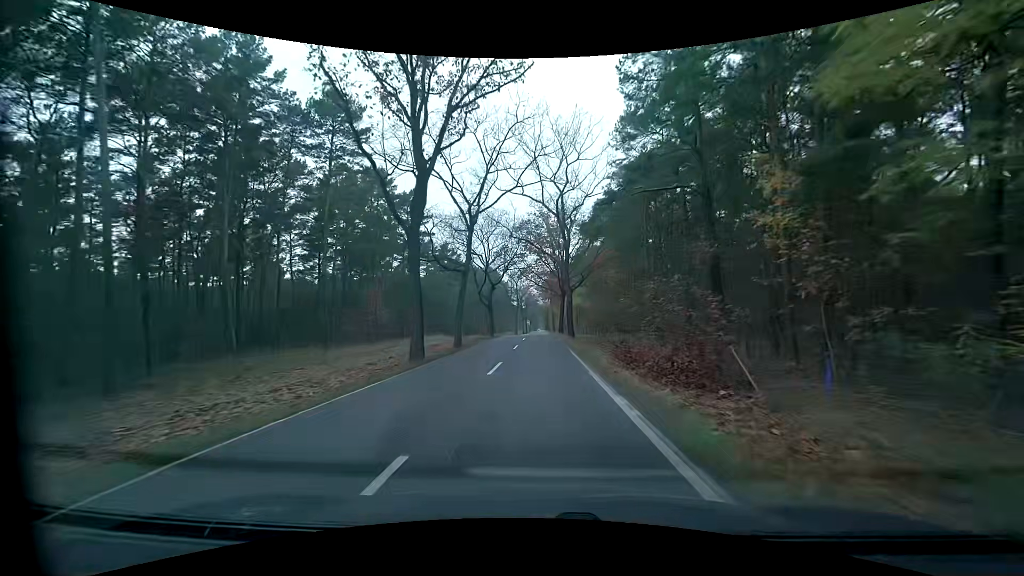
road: tertiary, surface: asphalt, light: Day
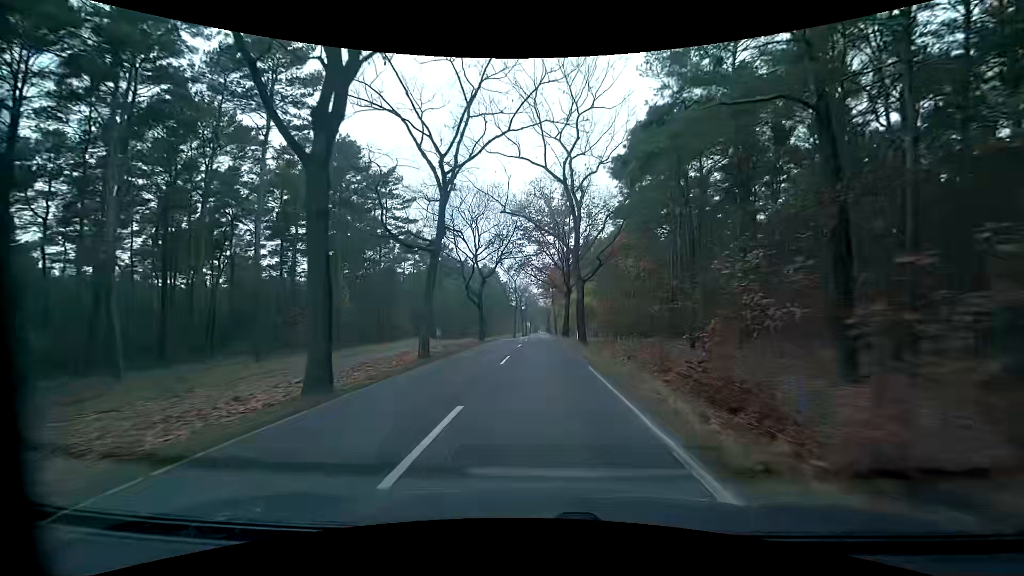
(0.0, +9.1) m; 0°
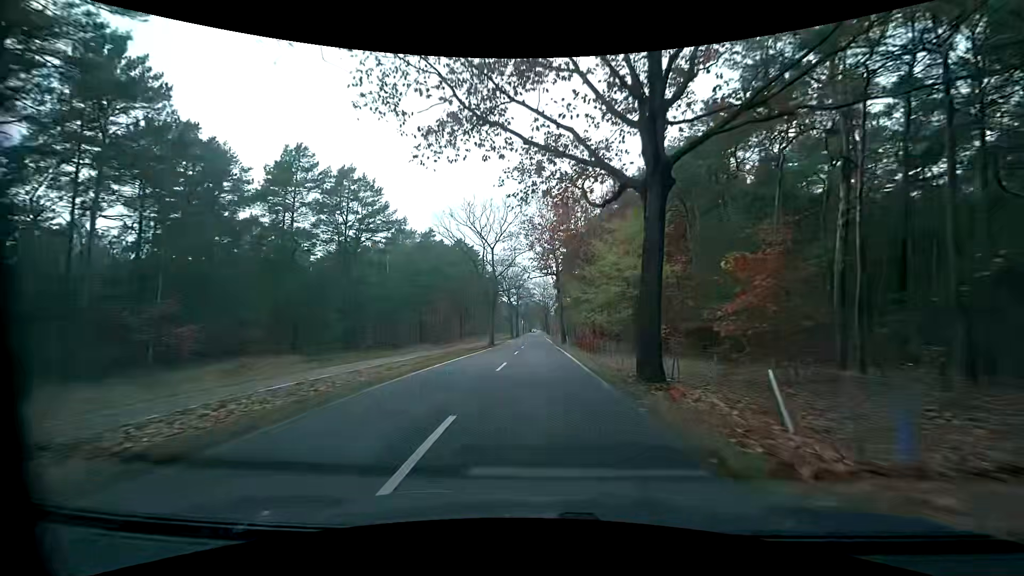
(+0.1, +37.0) m; 0°
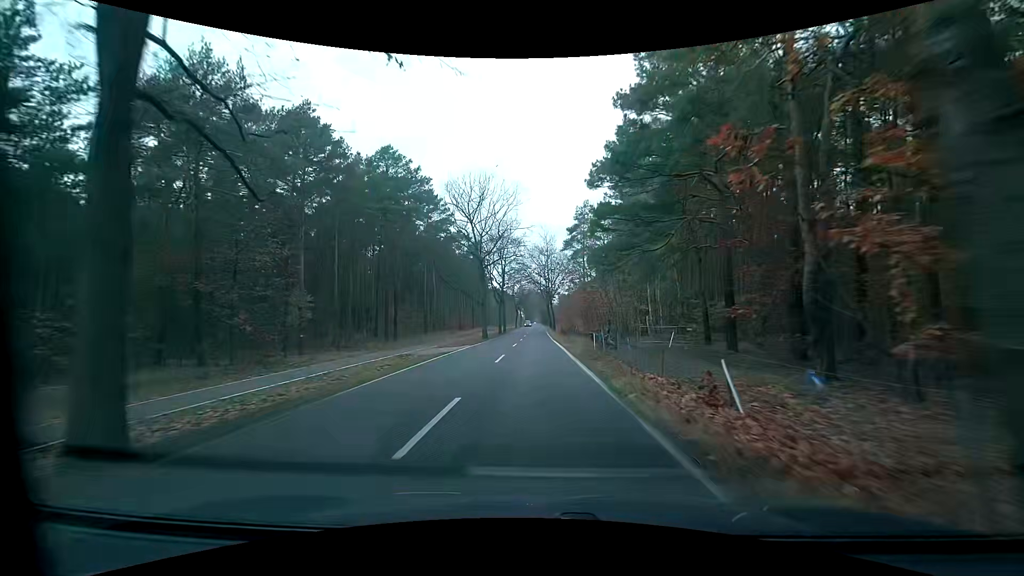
(+0.7, +46.5) m; +1°
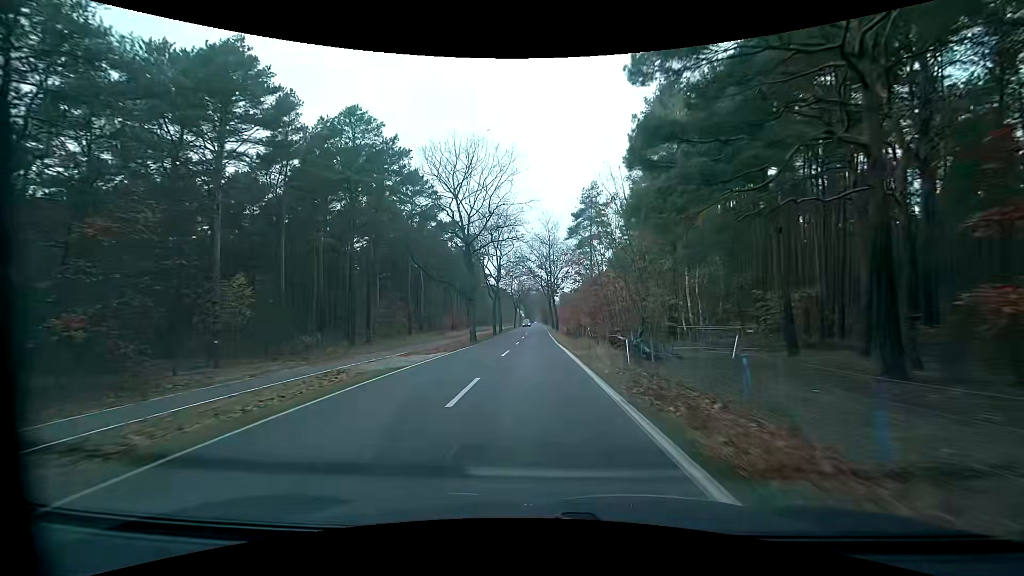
(0.0, +9.2) m; +1°
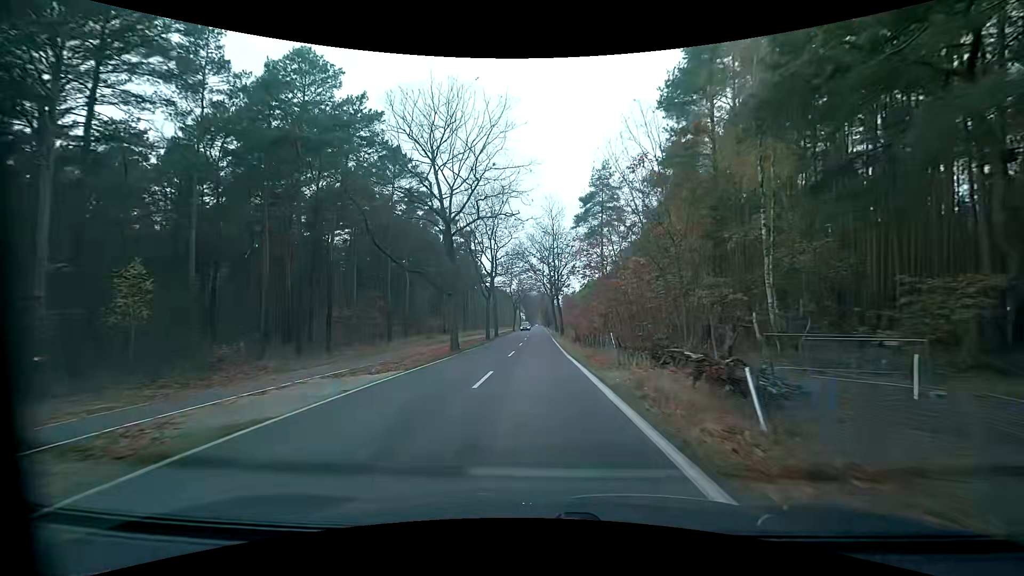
(-0.1, +9.3) m; -1°
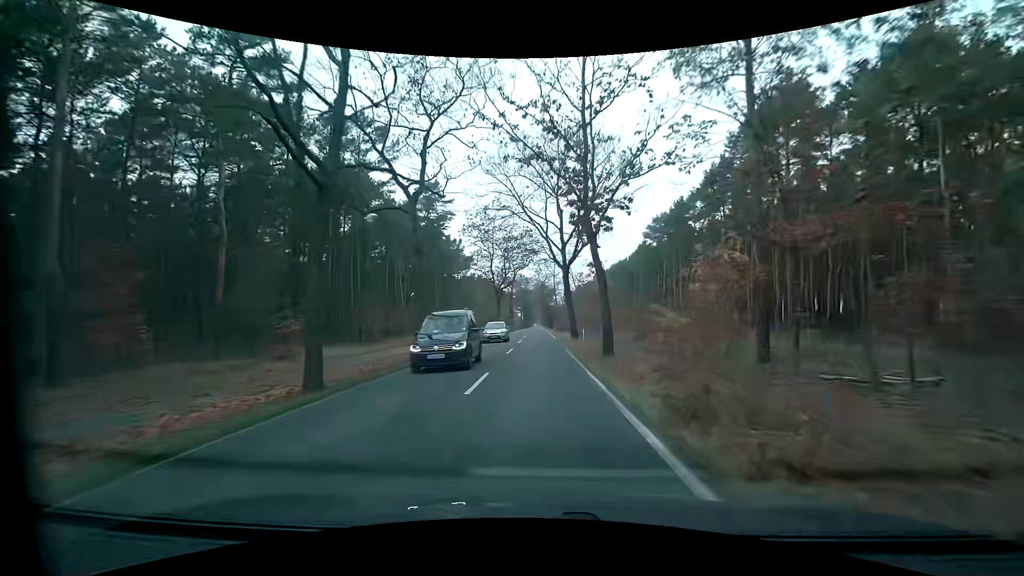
(+0.1, +37.5) m; +1°
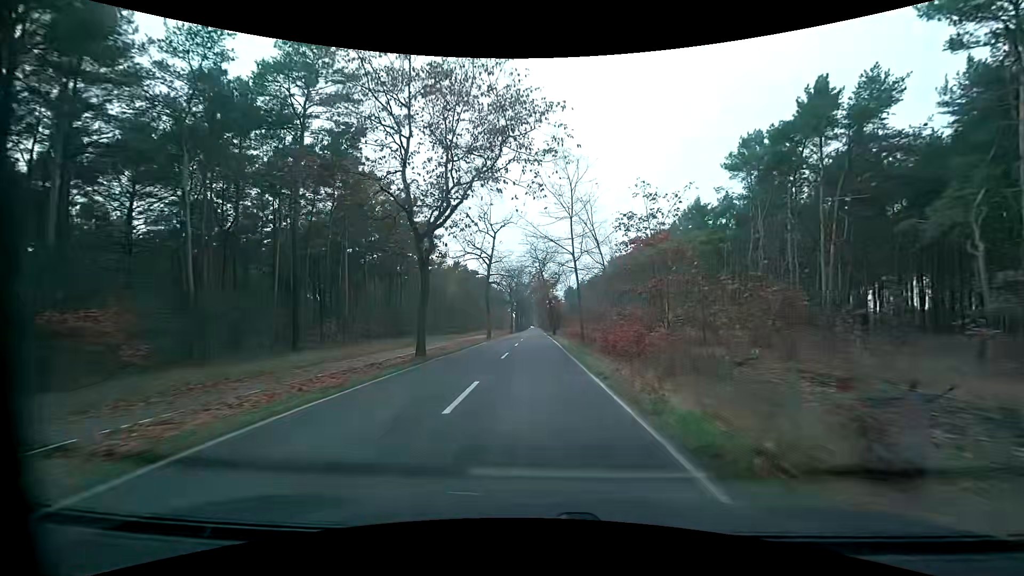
(-0.2, +38.2) m; 0°
(0, +10) (0, +20) (0, +30) (0, +40) (0, +50) (0, +60) (0, +70) (0, +80) (0, +90) (0, +100) m
